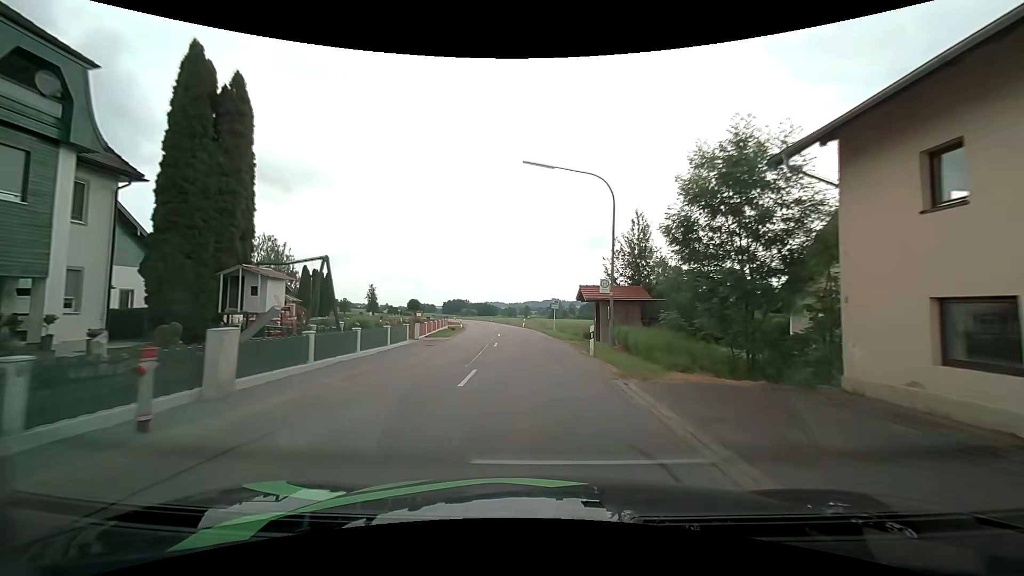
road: secondary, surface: asphalt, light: Day
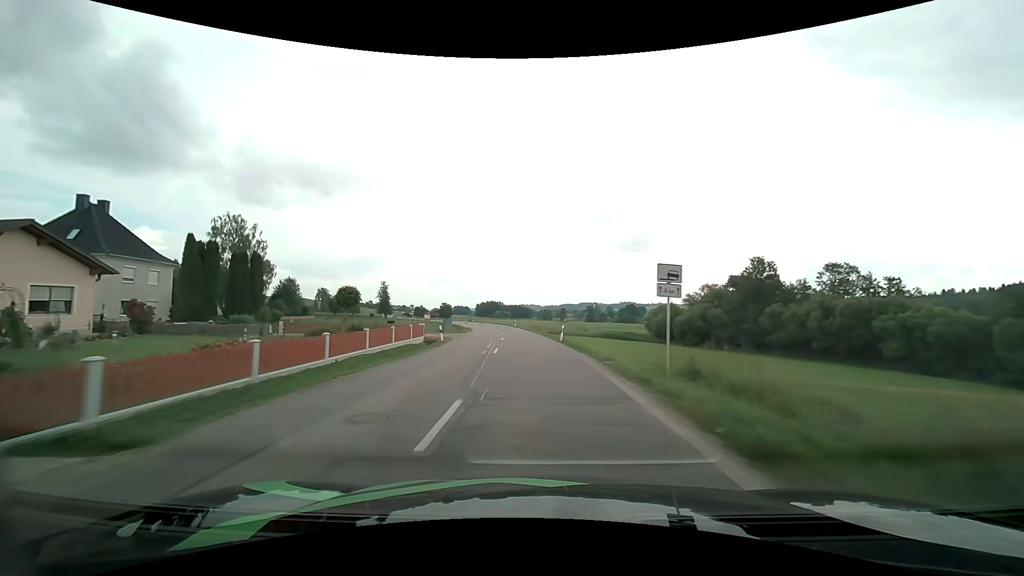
(-0.7, +27.4) m; -4°
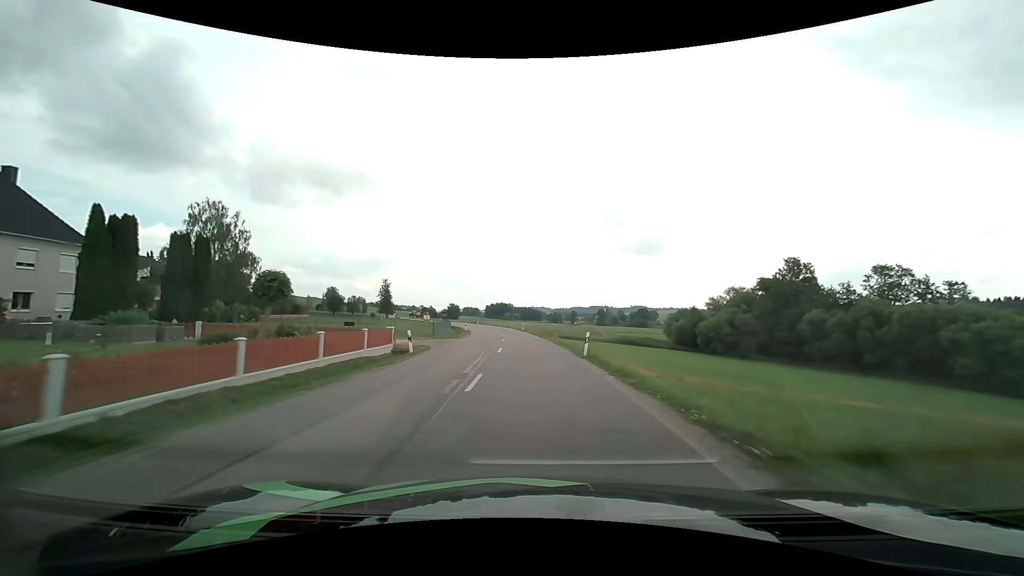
(-0.1, +9.4) m; -1°
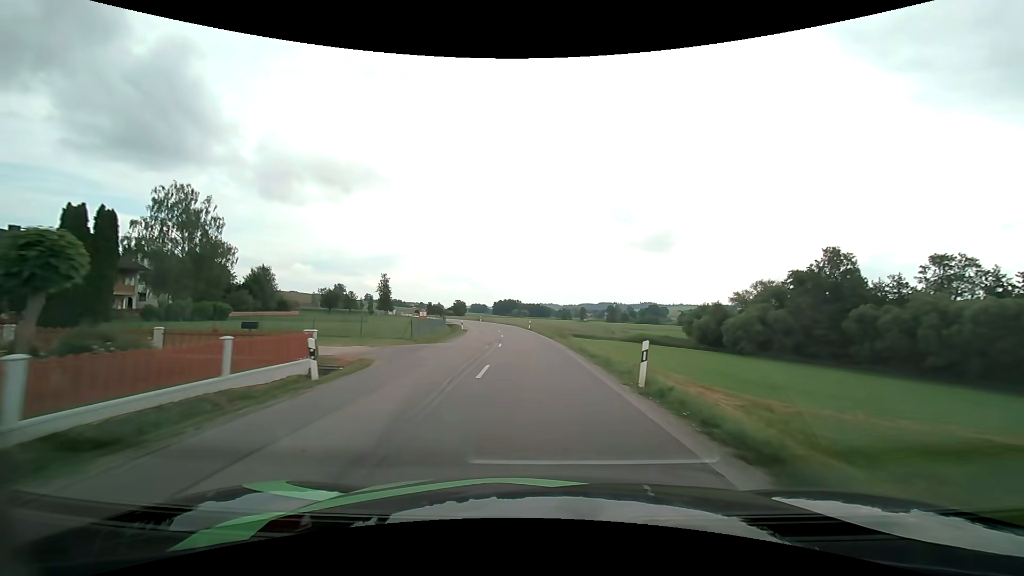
(0.0, +9.5) m; -1°
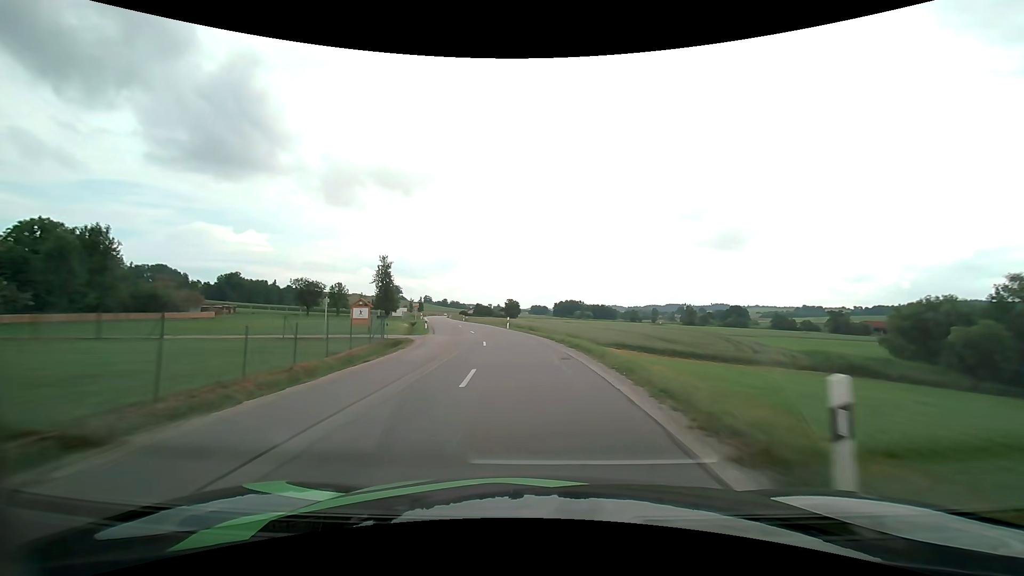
(-2.5, +48.5) m; -7°
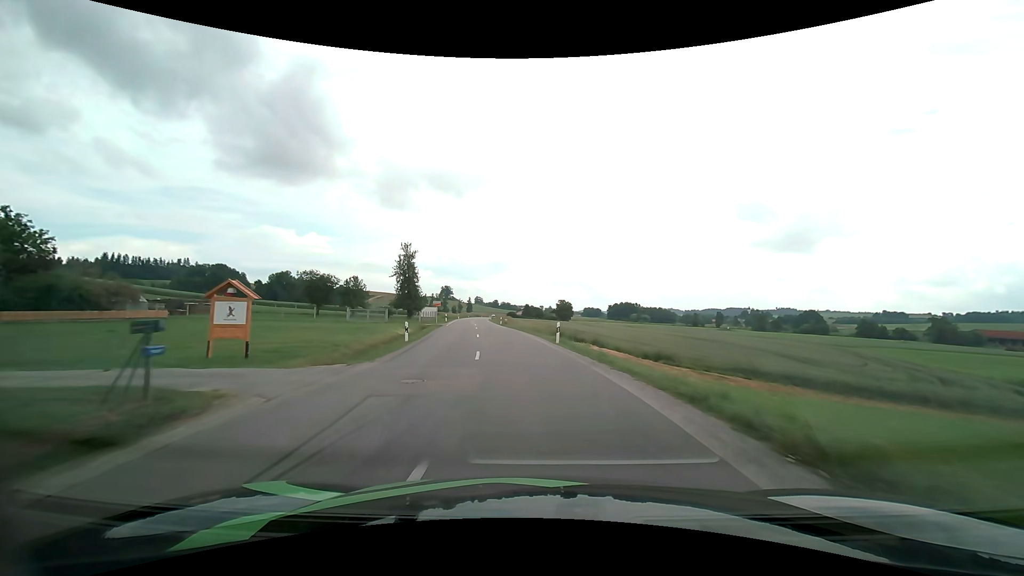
(-1.0, +19.5) m; -6°
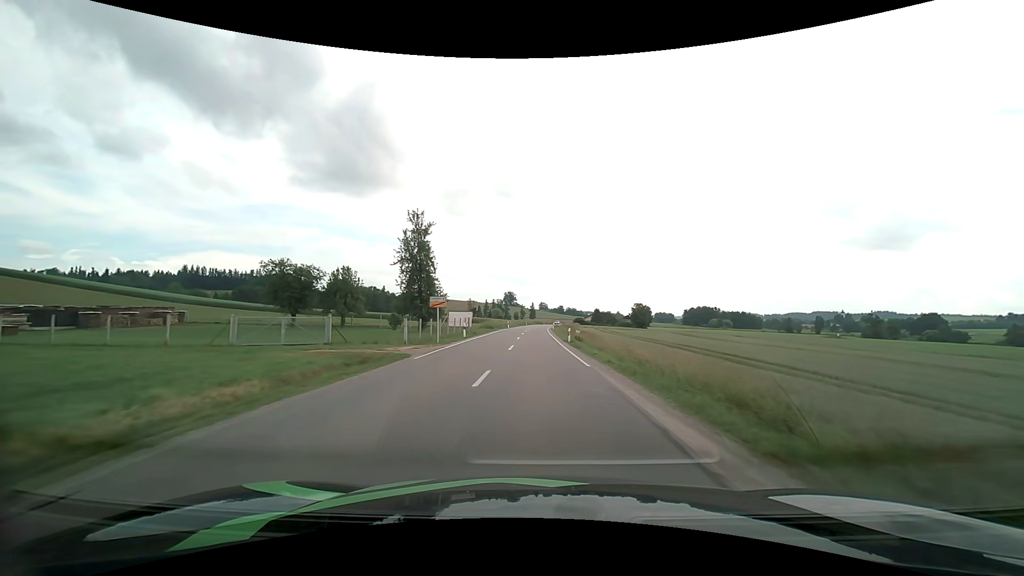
(-2.4, +30.0) m; -8°
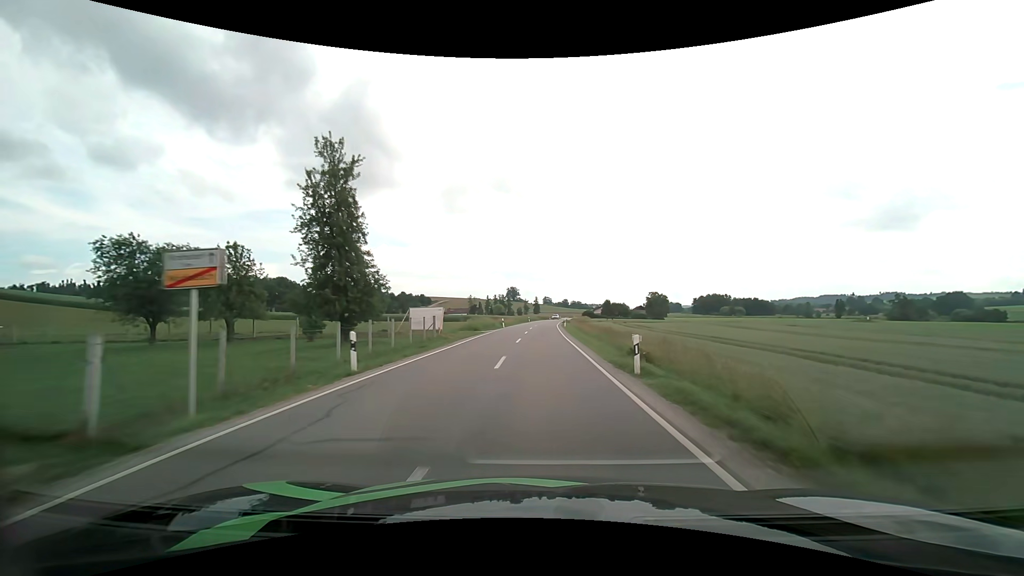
(-0.1, +20.7) m; 0°
(0, +10) (0, +20) (0, +30) (0, +40) (0, +50) (+1, +60) (+1, +70) (+1, +80) (+2, +90) (+2, +100) m
